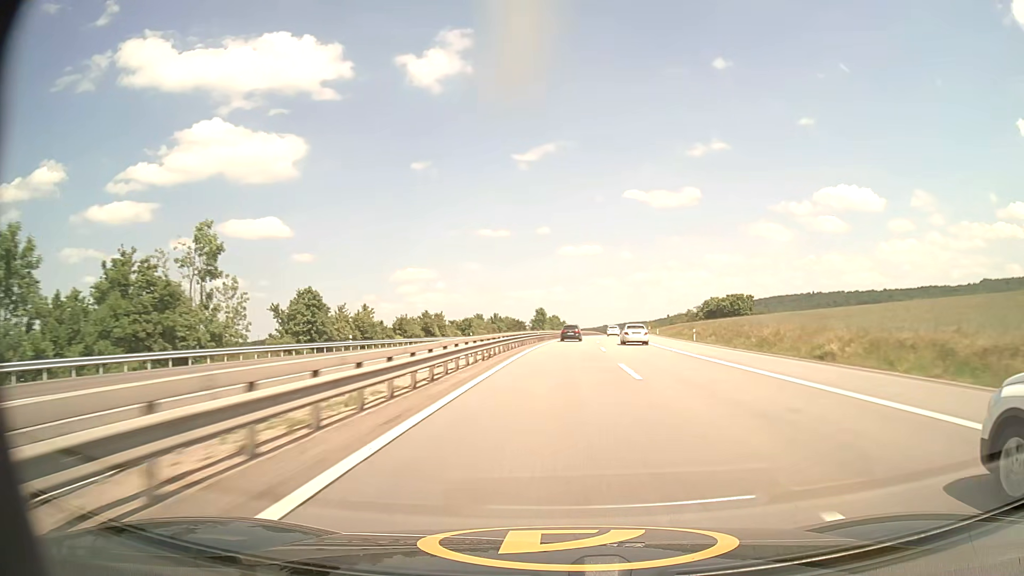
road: motorway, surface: asphalt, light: Day
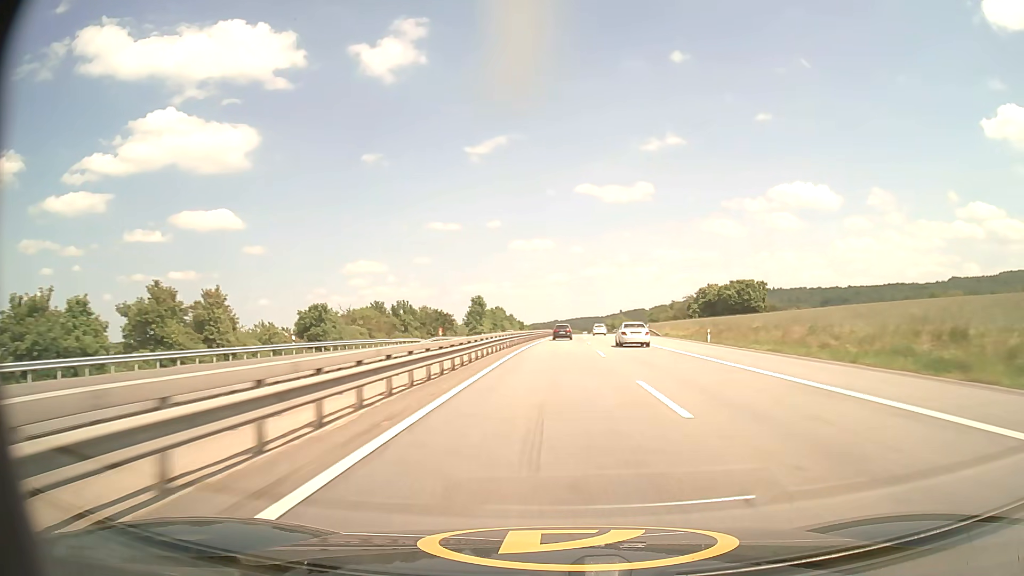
(+2.3, +61.4) m; +4°
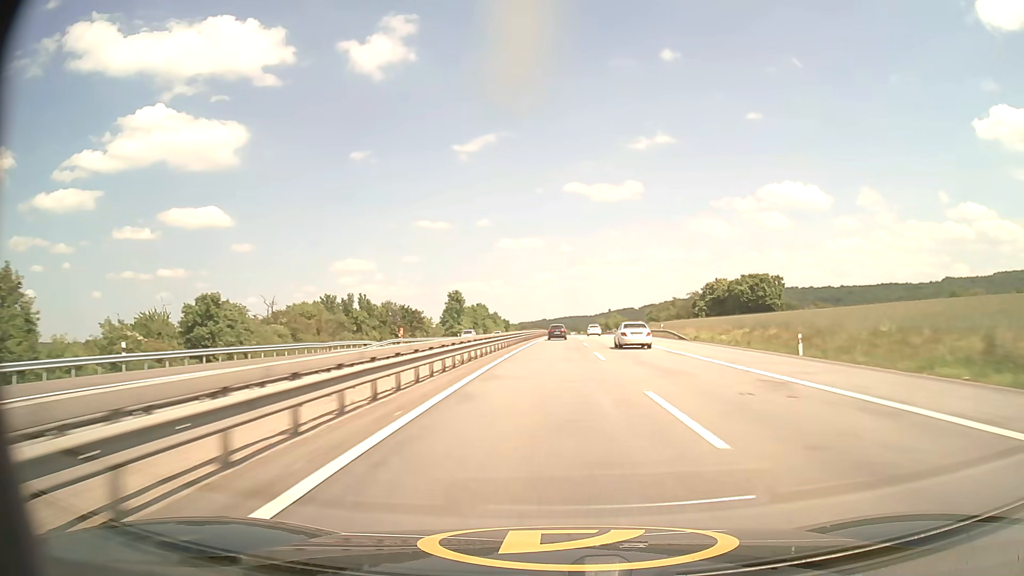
(+0.2, +20.6) m; +1°
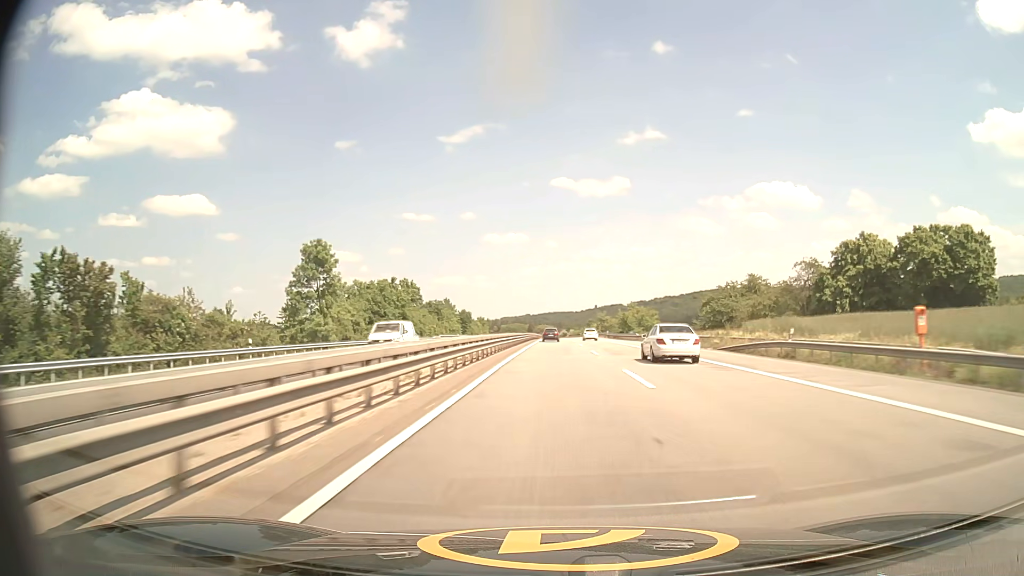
(+1.3, +83.1) m; +1°
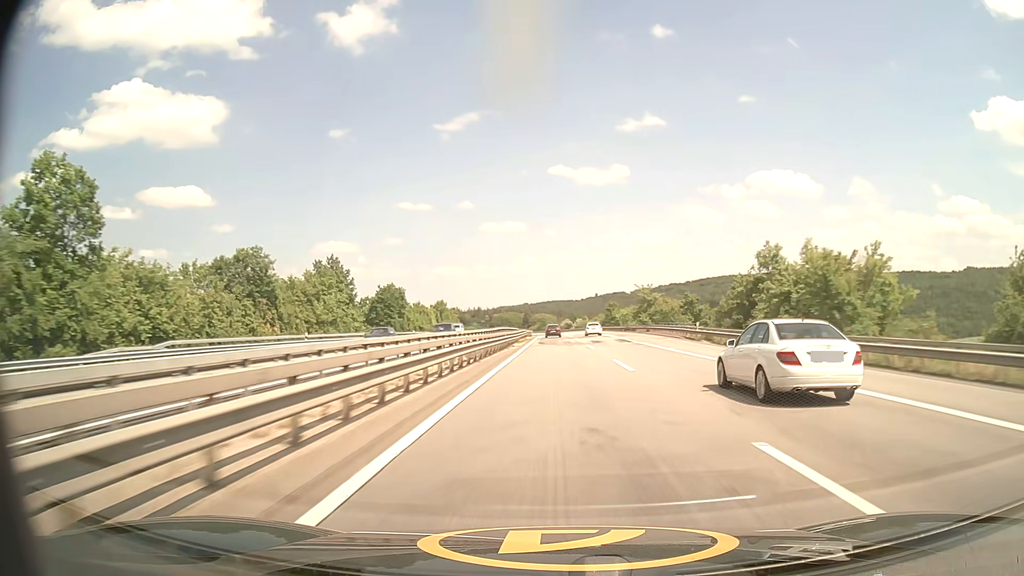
(+0.1, +85.6) m; 0°
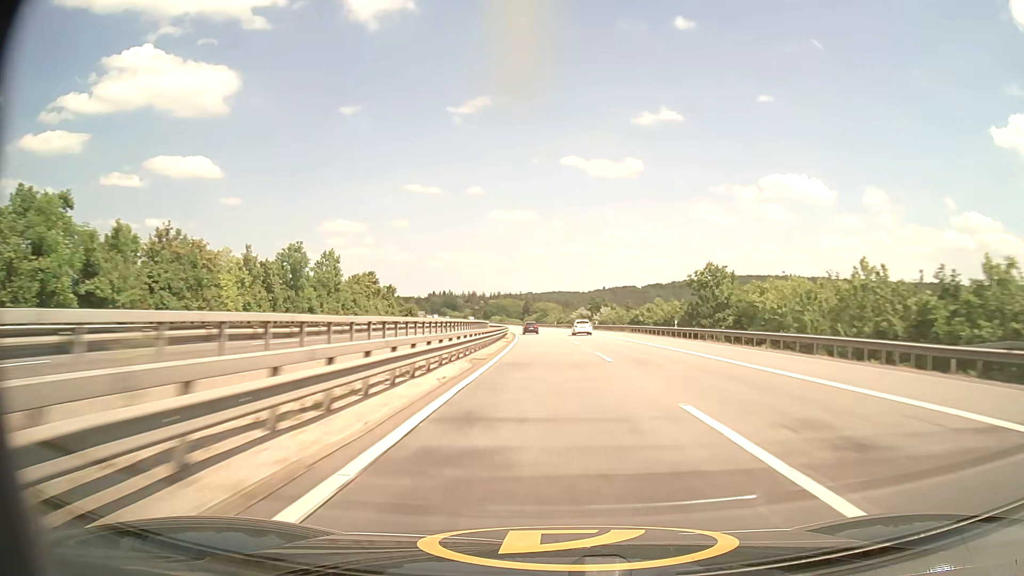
(-0.2, +87.3) m; 0°
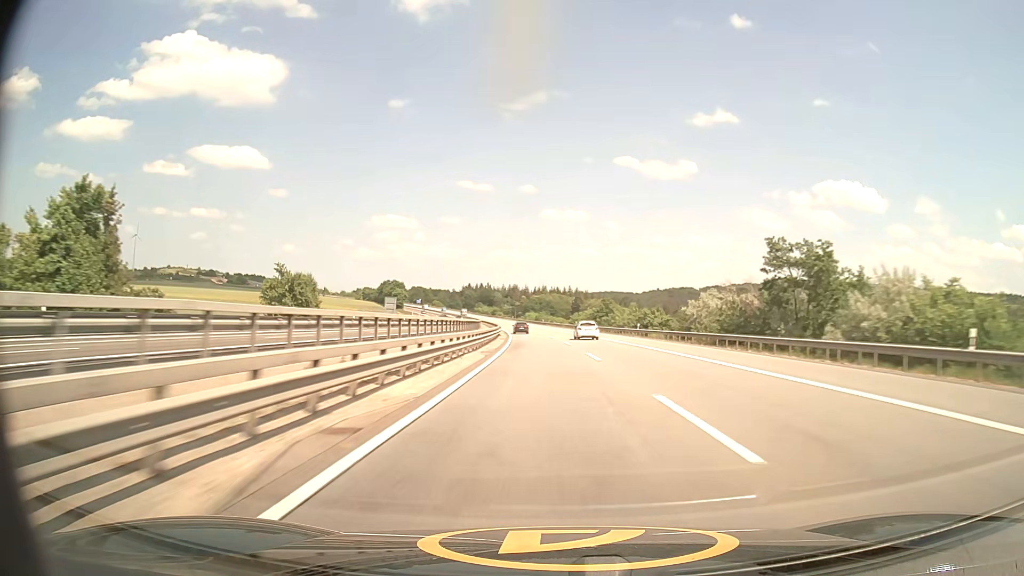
(-2.4, +88.1) m; -4°
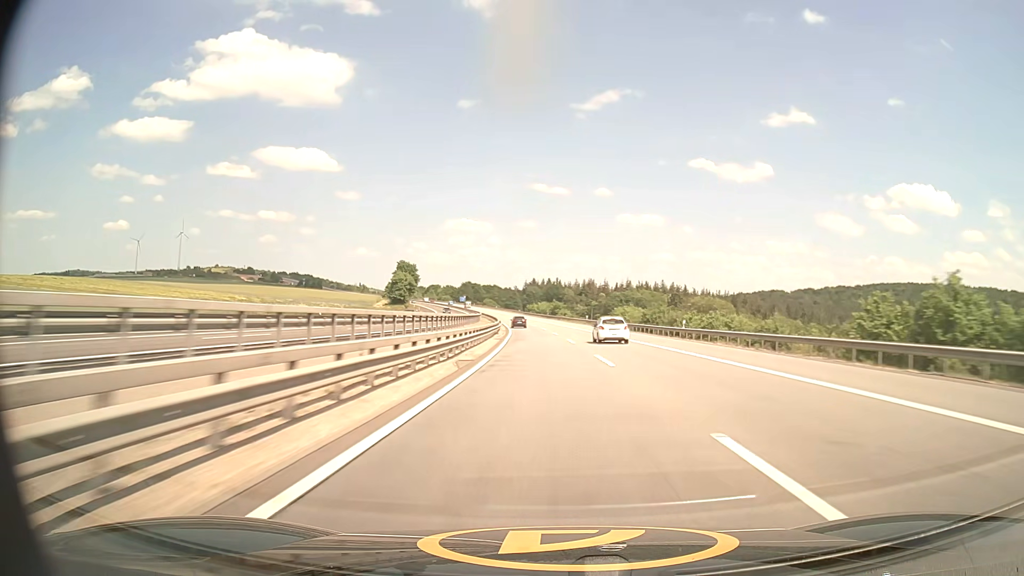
(-6.4, +112.6) m; -6°
(0, +10) (0, +20) (0, +30) (-1, +40) (-1, +50) (-2, +60) (-2, +70) (-3, +80) (-4, +90) (-5, +100) m
